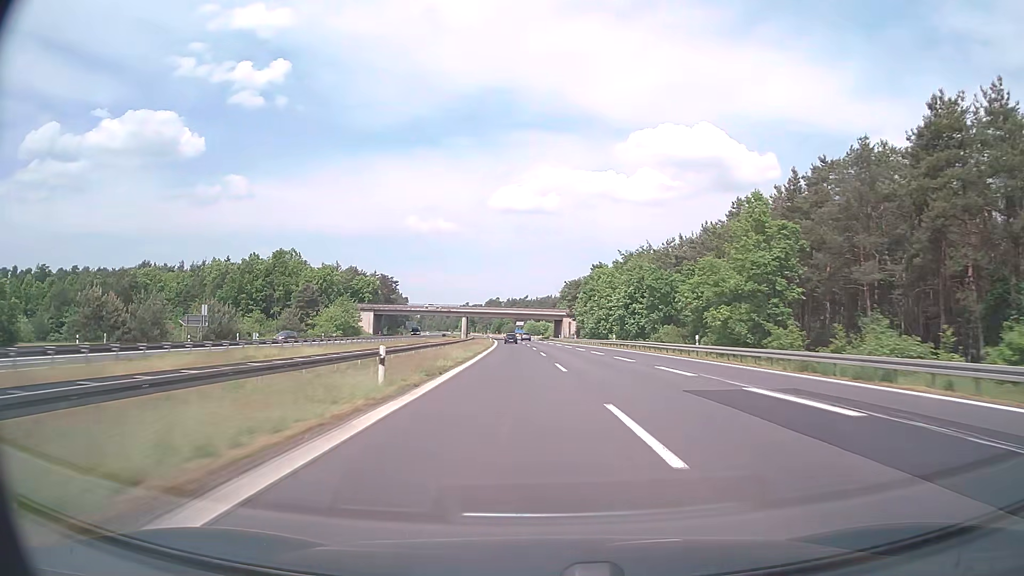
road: motorway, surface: asphalt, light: Day
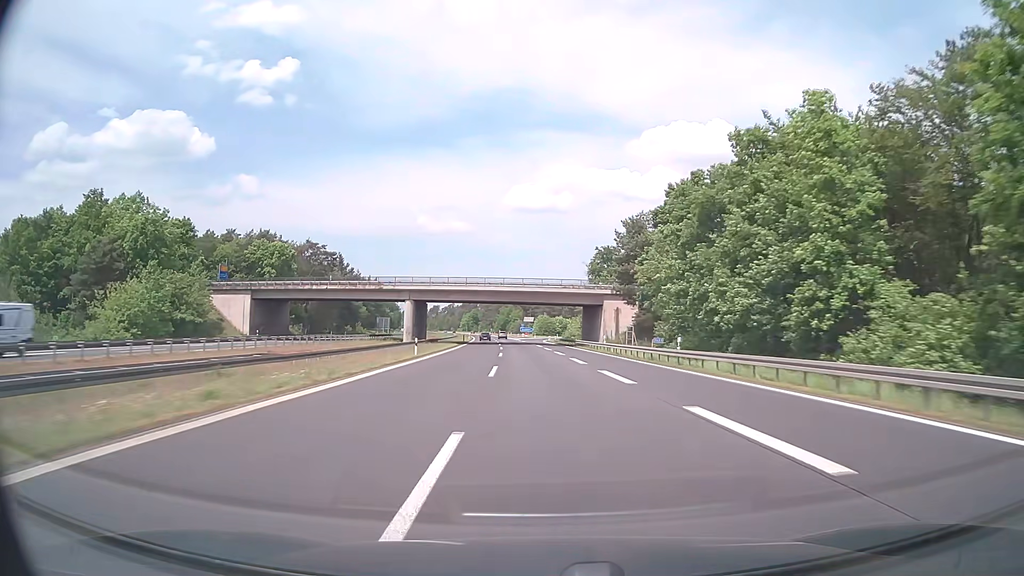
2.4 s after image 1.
(-0.4, +75.2) m; -1°
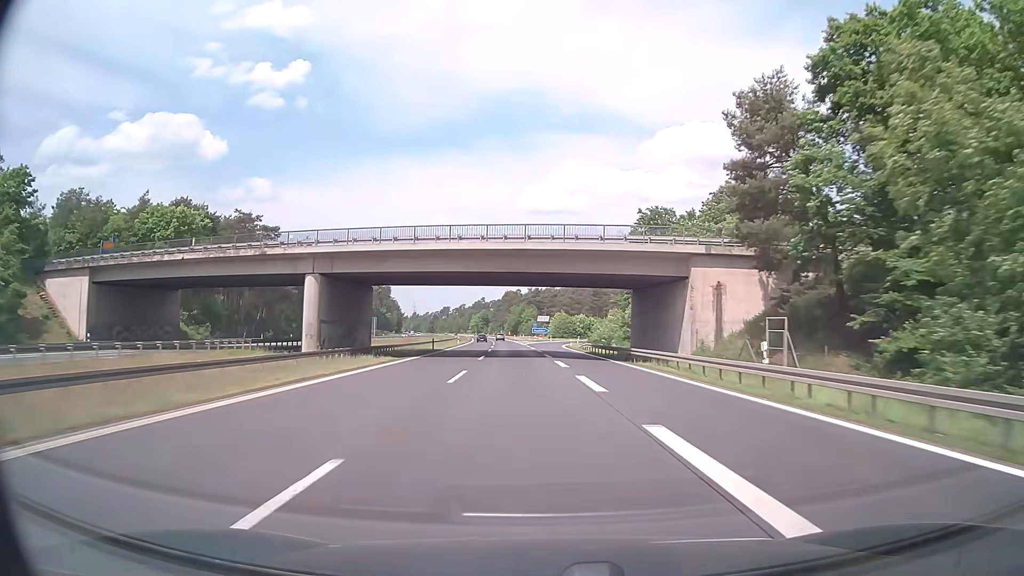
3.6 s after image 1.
(-0.4, +37.8) m; -1°
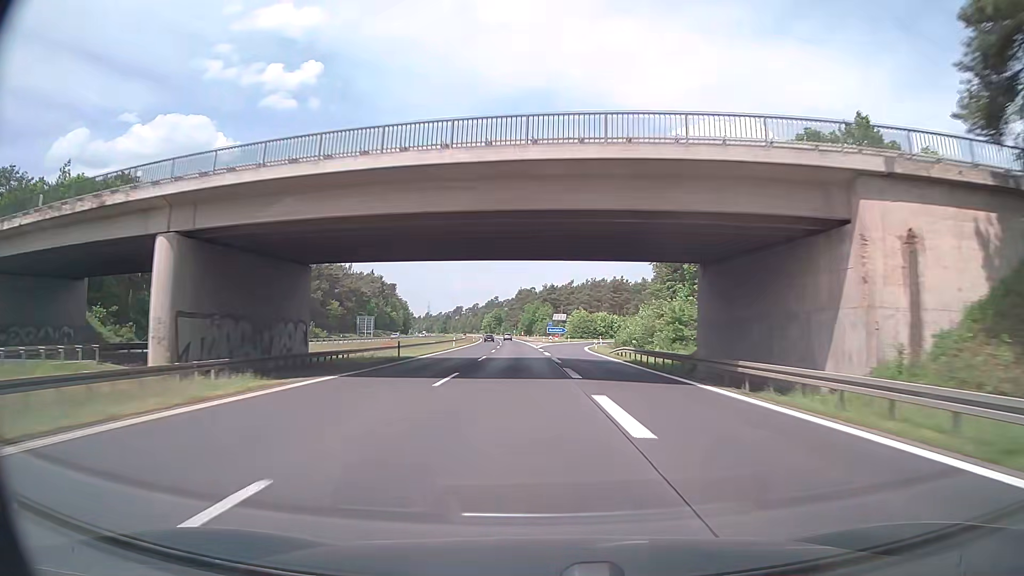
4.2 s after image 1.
(-0.1, +18.9) m; -1°
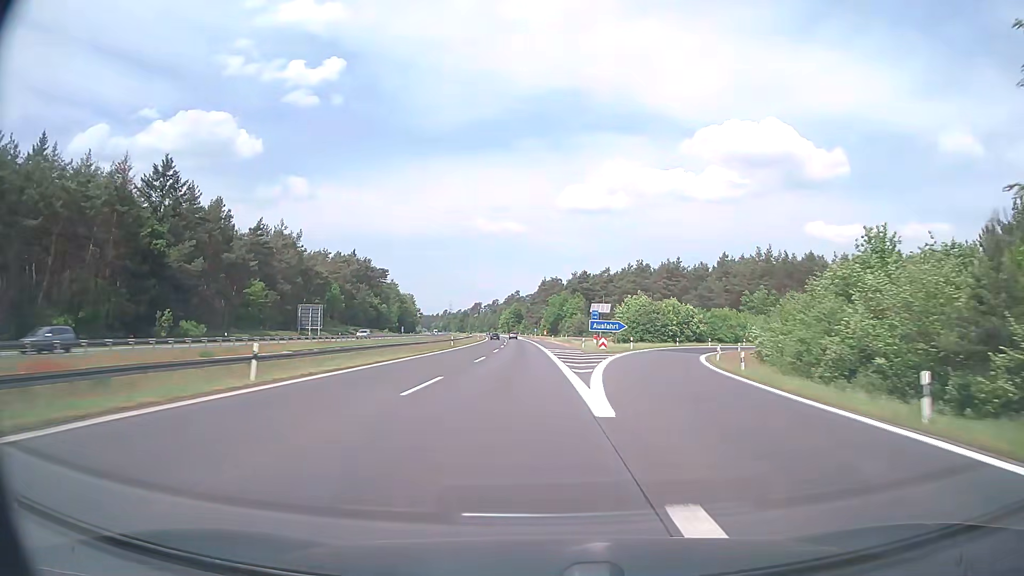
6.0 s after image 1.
(-1.1, +56.9) m; -2°
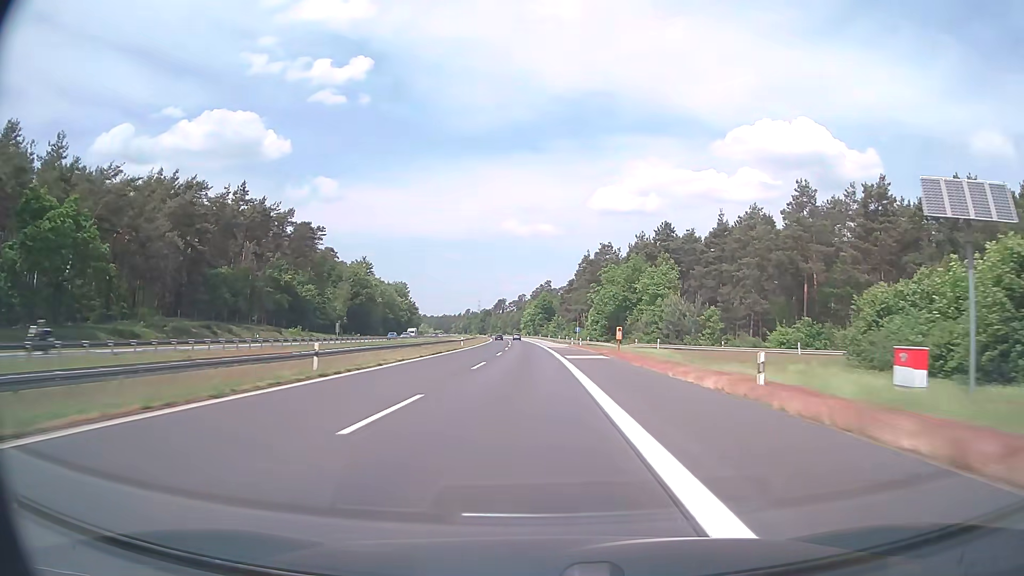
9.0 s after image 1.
(-2.7, +95.0) m; -3°
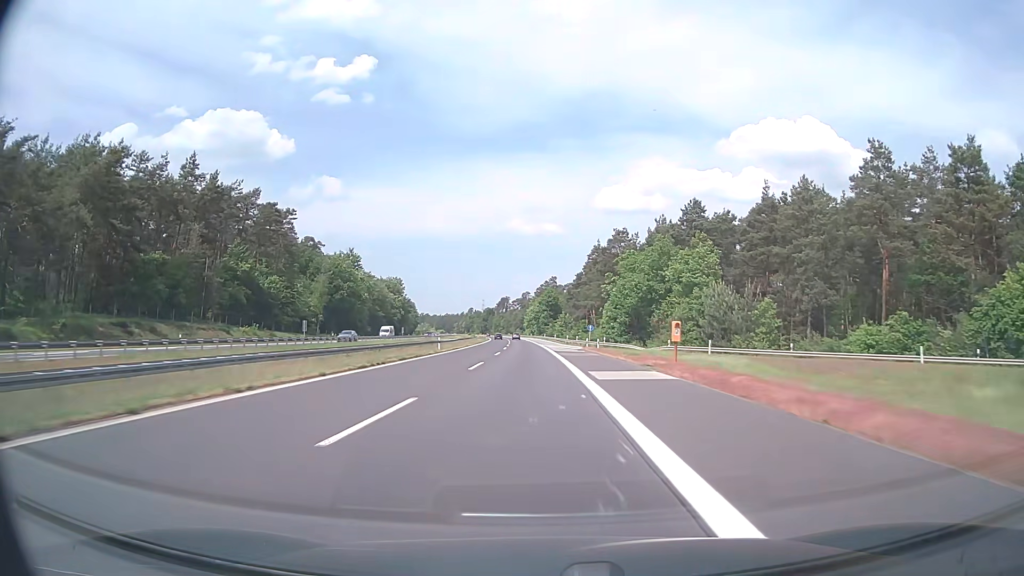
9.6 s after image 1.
(-0.1, +19.0) m; 0°
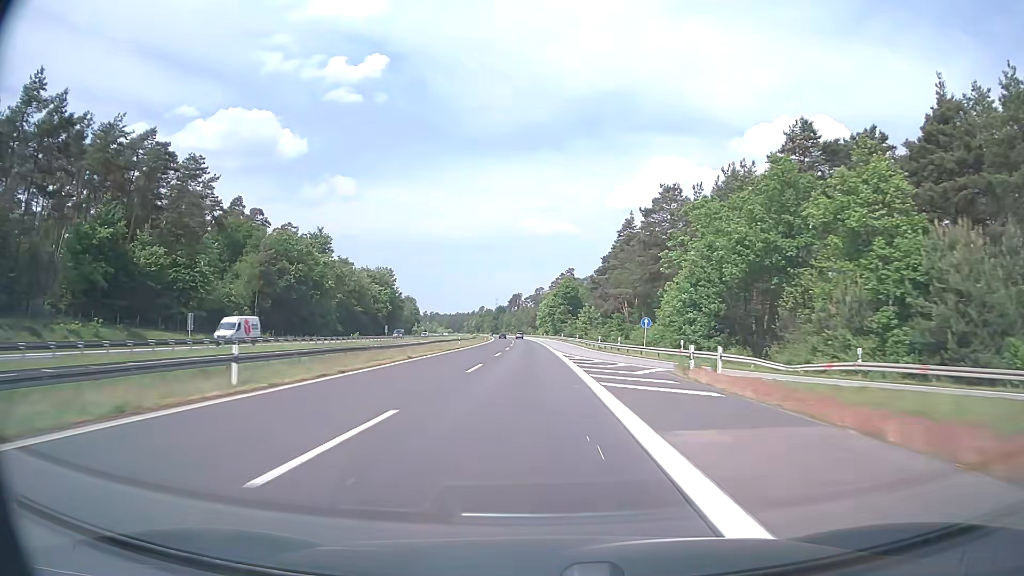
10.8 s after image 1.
(-0.3, +38.0) m; -1°
(0, +10) (0, +20) (0, +30) (0, +40) (-1, +50) (-1, +60) (-1, +70) (-2, +80) (-2, +90) (-2, +100) m
